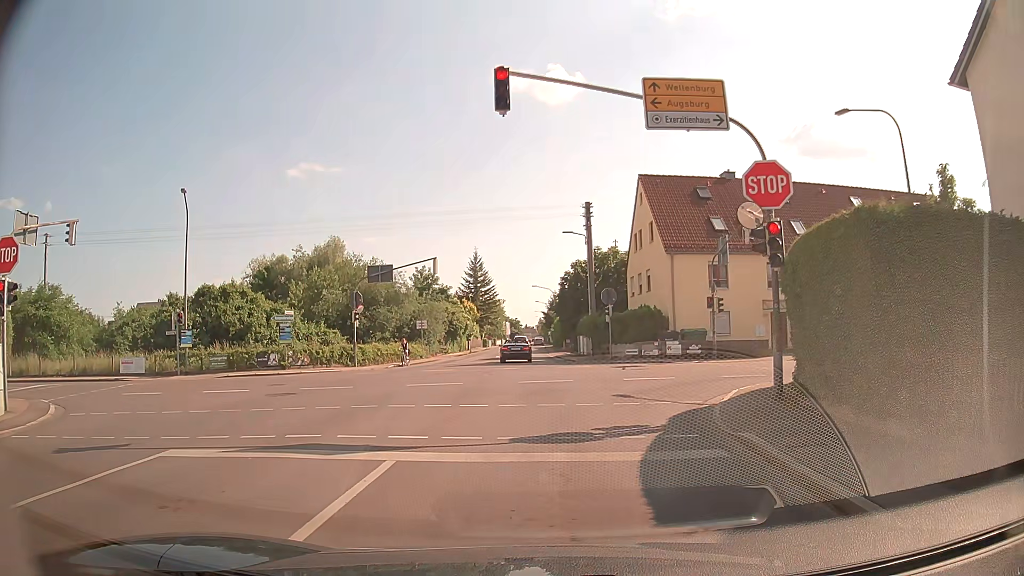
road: tertiary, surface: asphalt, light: Day
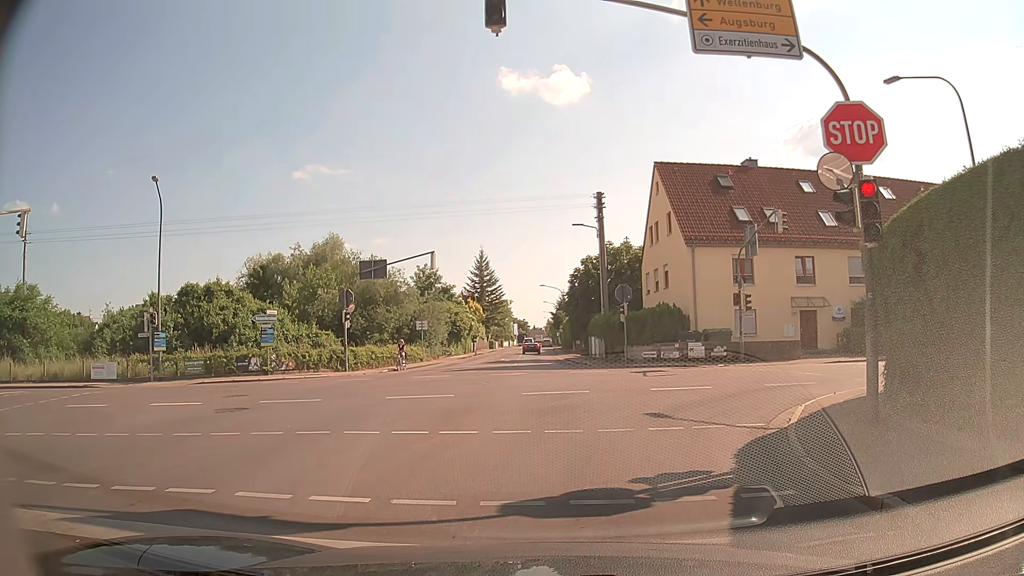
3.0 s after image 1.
(0.0, +3.2) m; 0°
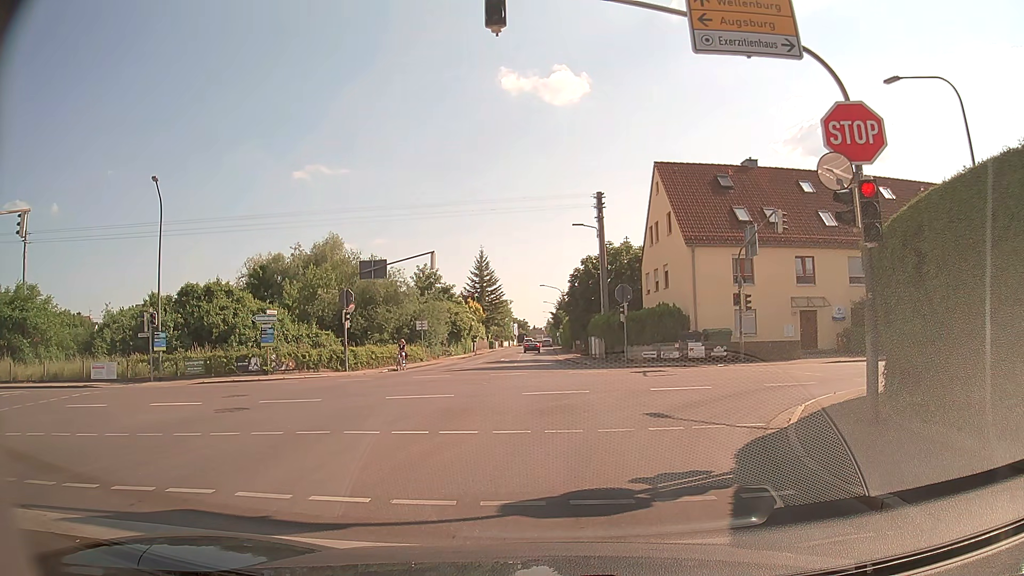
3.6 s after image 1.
(0.0, 0.0) m; 0°
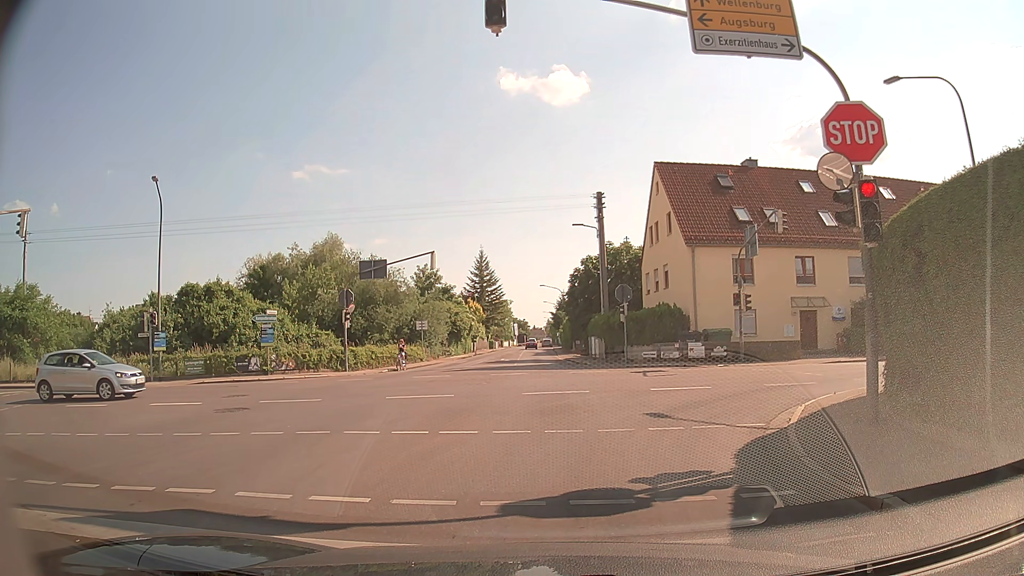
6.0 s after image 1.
(0.0, 0.0) m; 0°
